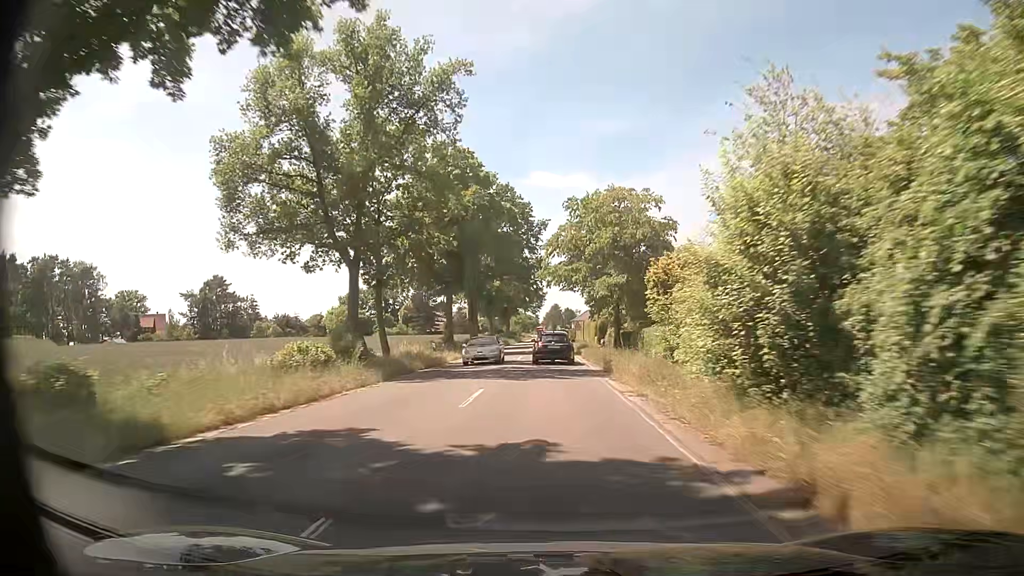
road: secondary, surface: asphalt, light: Day
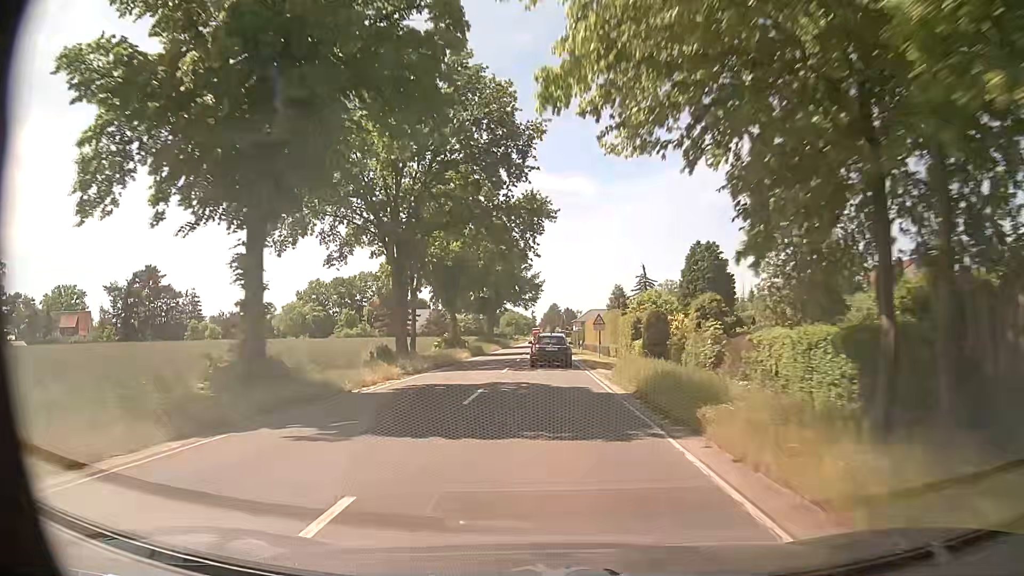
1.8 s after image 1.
(0.0, +34.5) m; 0°
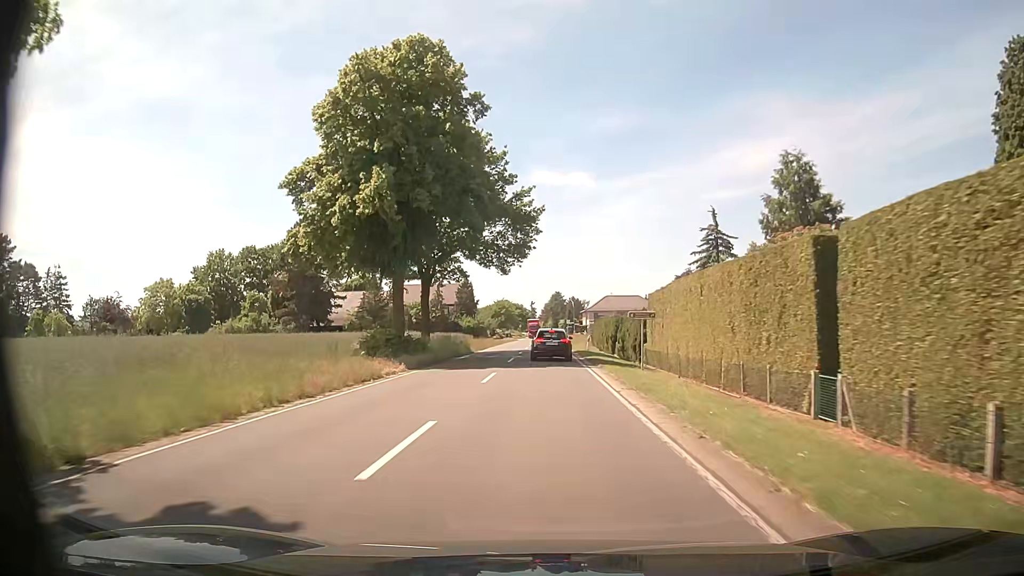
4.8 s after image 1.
(+0.1, +53.6) m; 0°
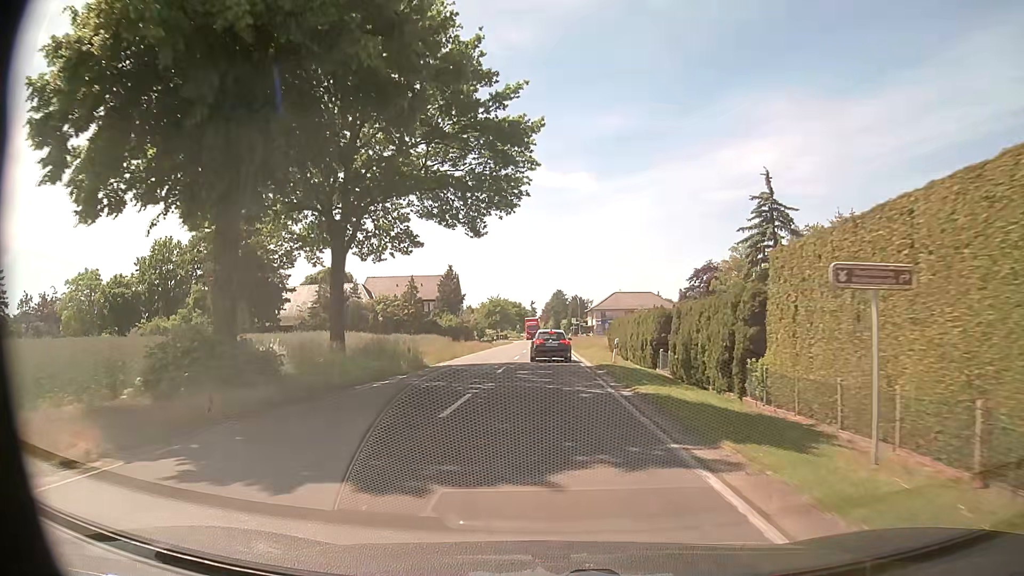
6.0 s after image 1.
(0.0, +18.7) m; 0°
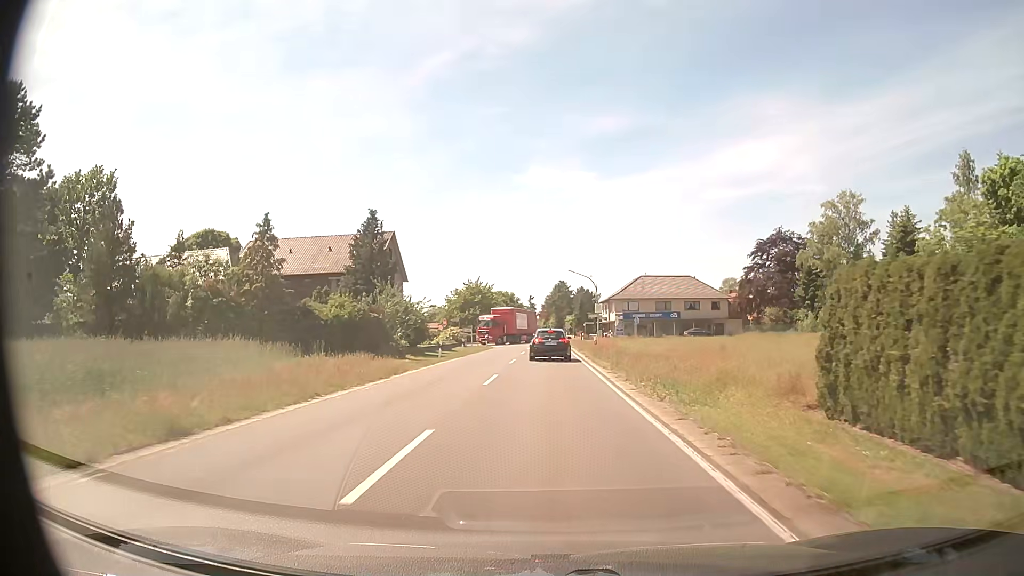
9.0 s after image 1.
(0.0, +40.1) m; 0°
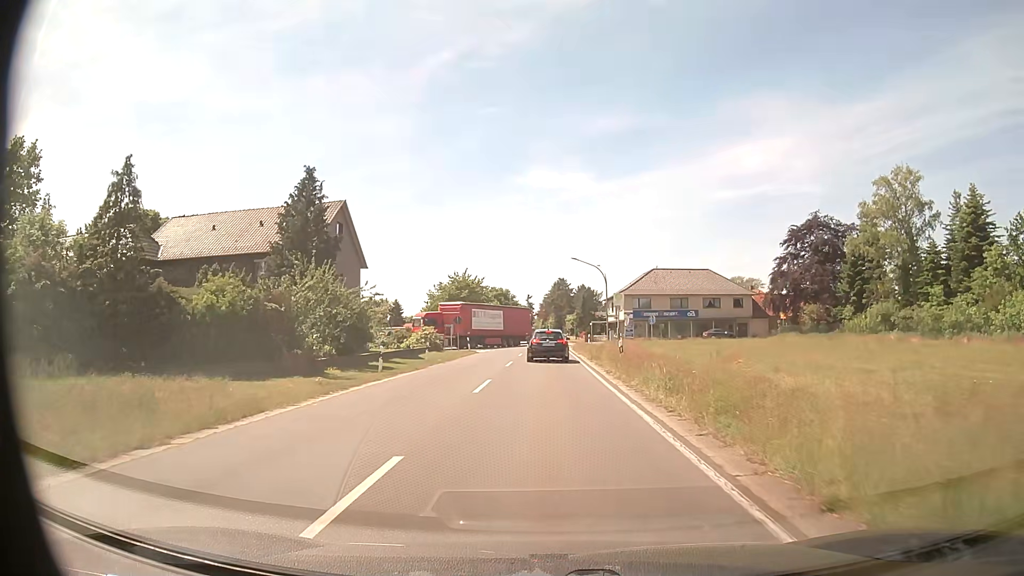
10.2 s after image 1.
(0.0, +13.4) m; 0°
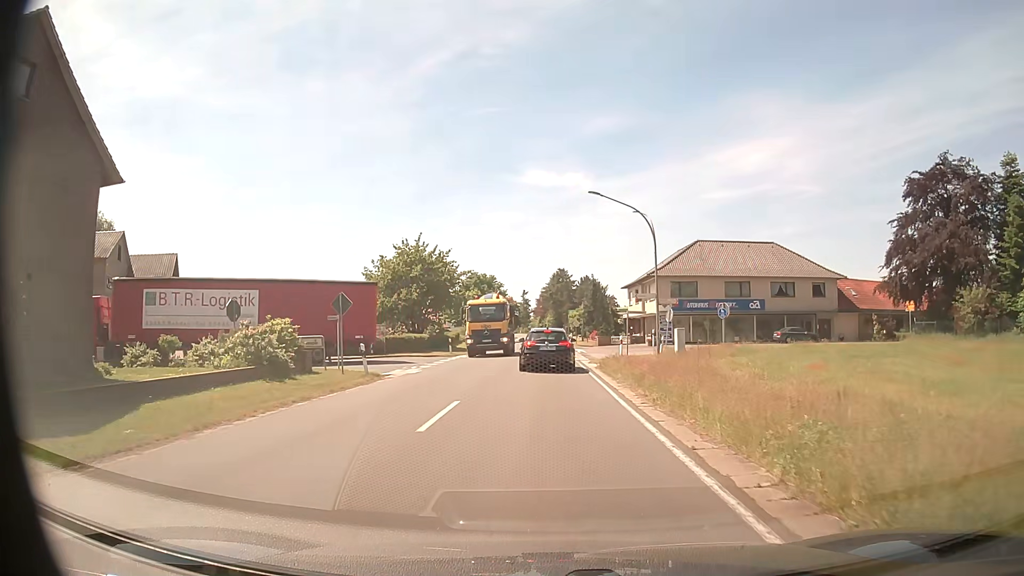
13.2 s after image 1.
(0.0, +29.0) m; 0°
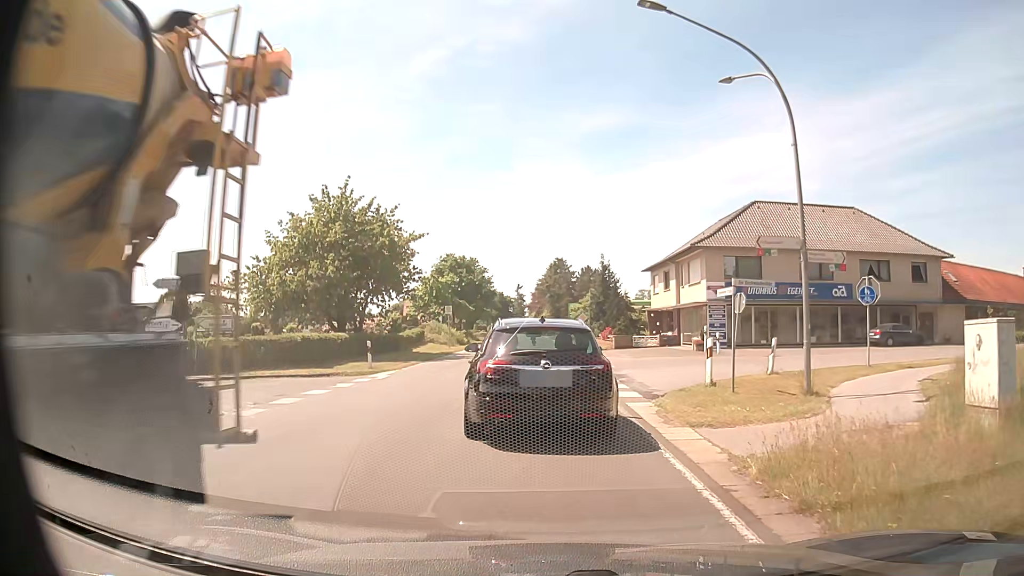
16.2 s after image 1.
(0.0, +19.1) m; +1°
